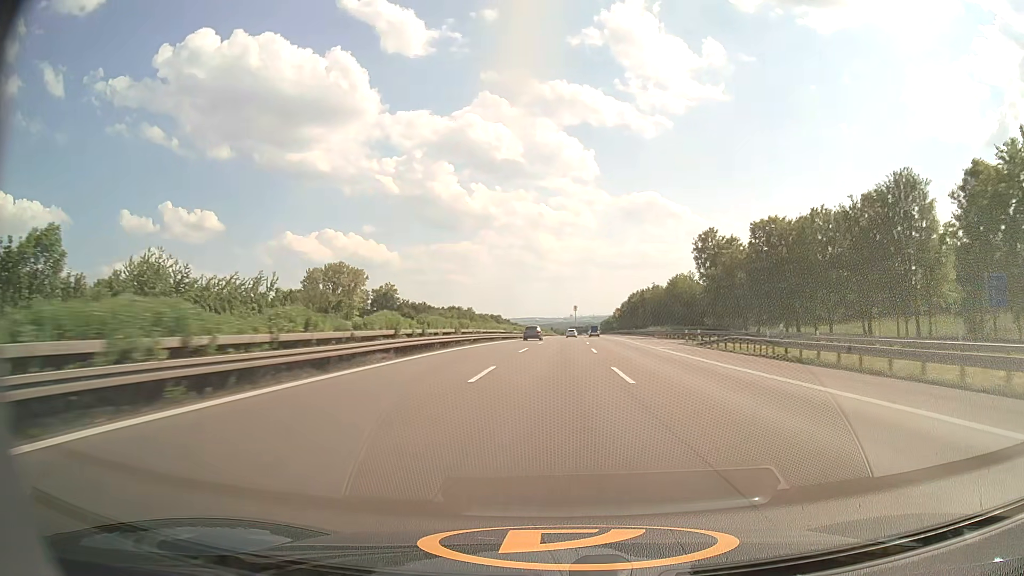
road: motorway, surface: asphalt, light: Day
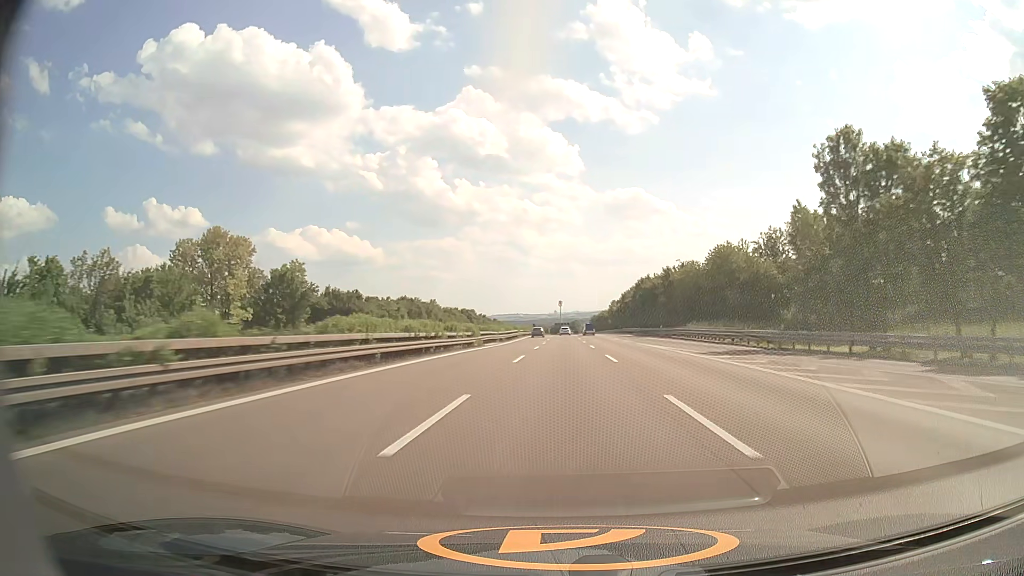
(+0.6, +44.7) m; +1°
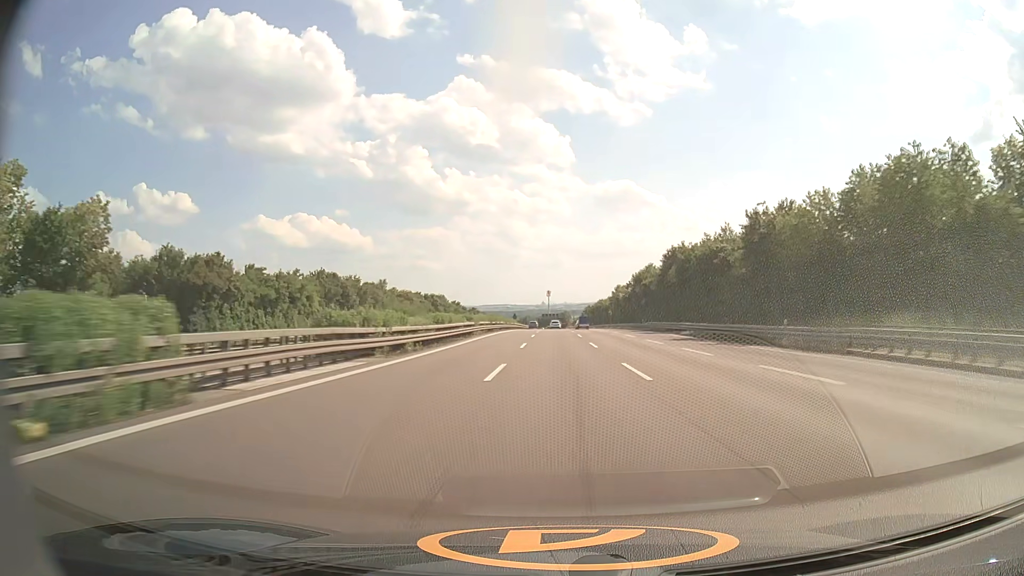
(+0.4, +45.1) m; +1°
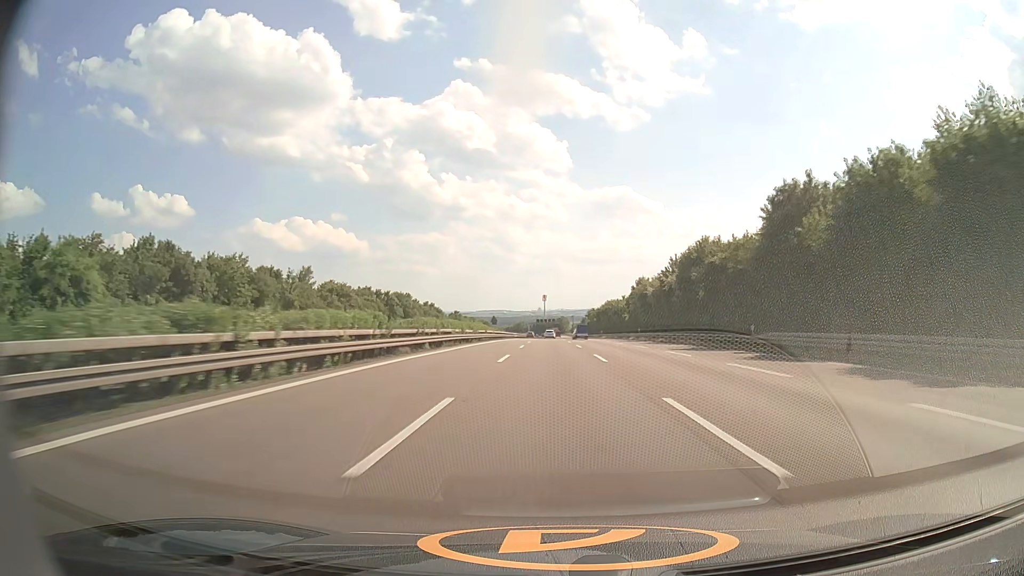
(+0.1, +45.5) m; 0°
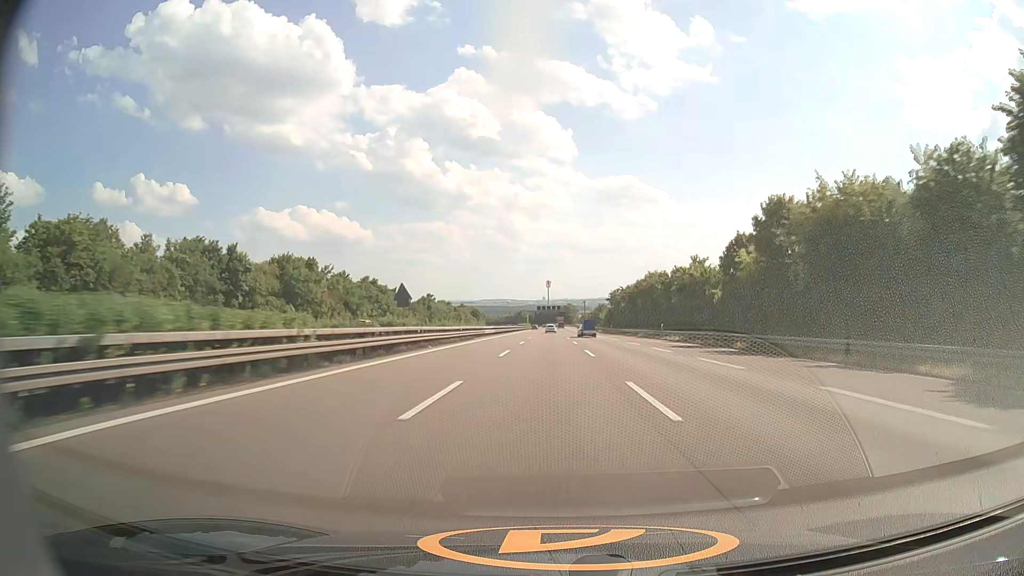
(-0.2, +68.2) m; 0°
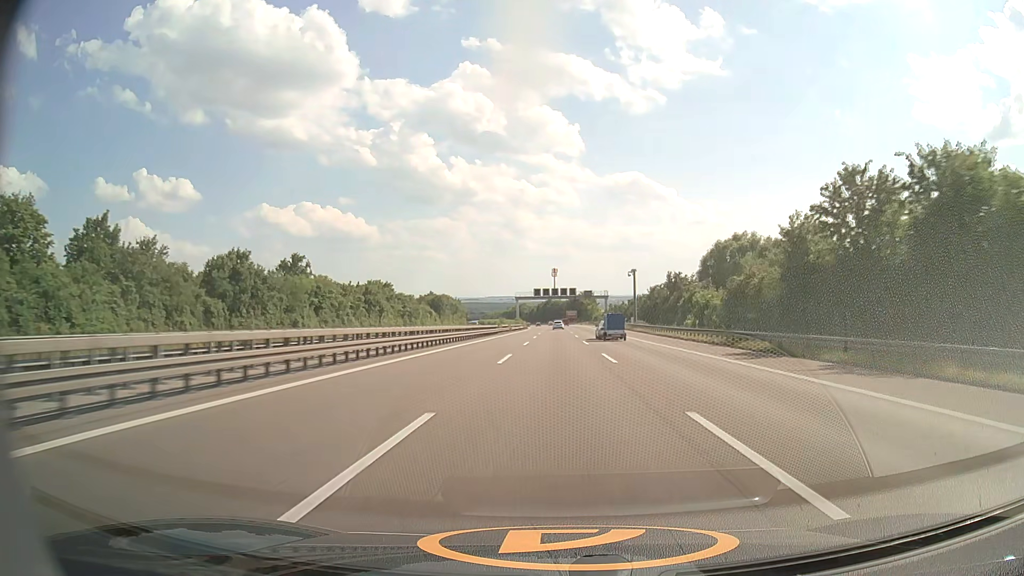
(-0.9, +112.5) m; -1°
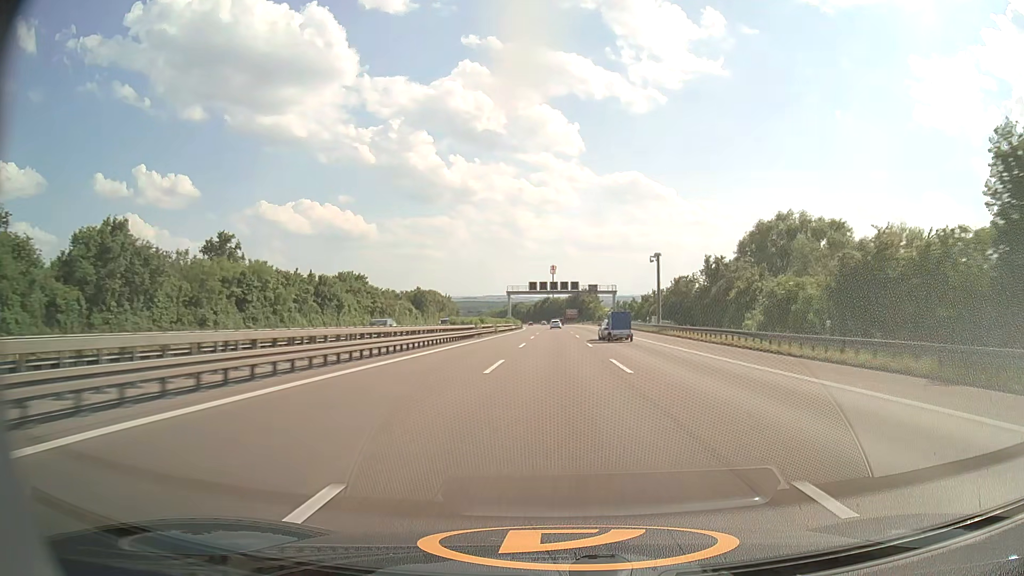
(0.0, +22.3) m; 0°
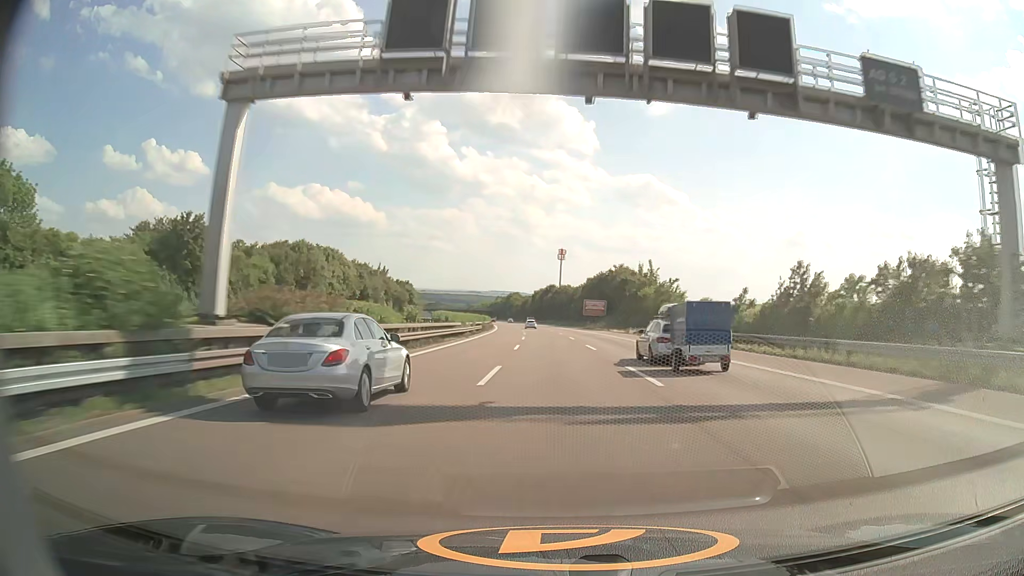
(+0.1, +110.5) m; 0°
(0, +10) (0, +20) (0, +30) (0, +40) (0, +50) (-1, +60) (-1, +70) (-1, +80) (-2, +90) (-2, +100) m
